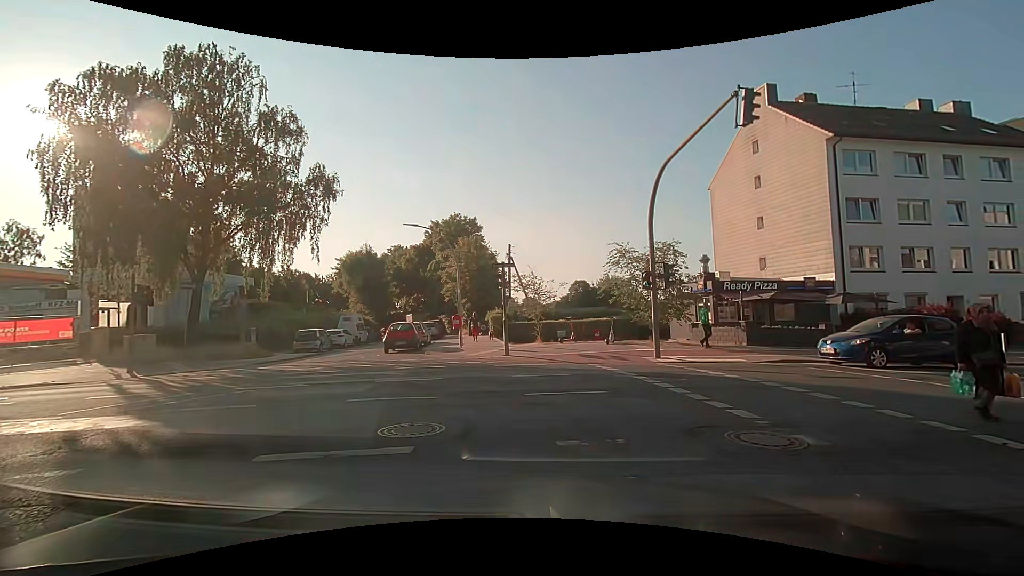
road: tertiary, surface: asphalt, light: Day
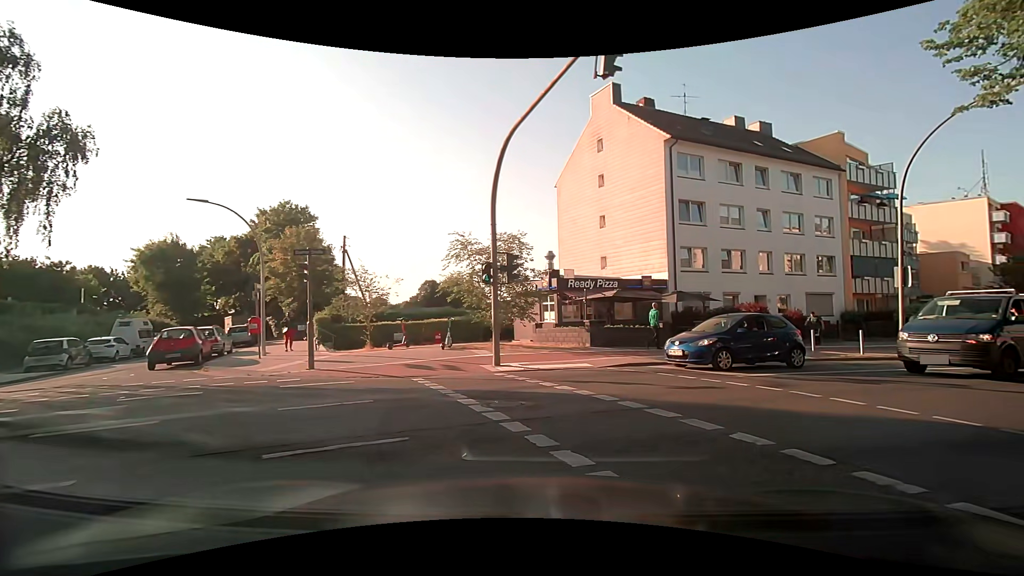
(0.0, +3.4) m; +17°
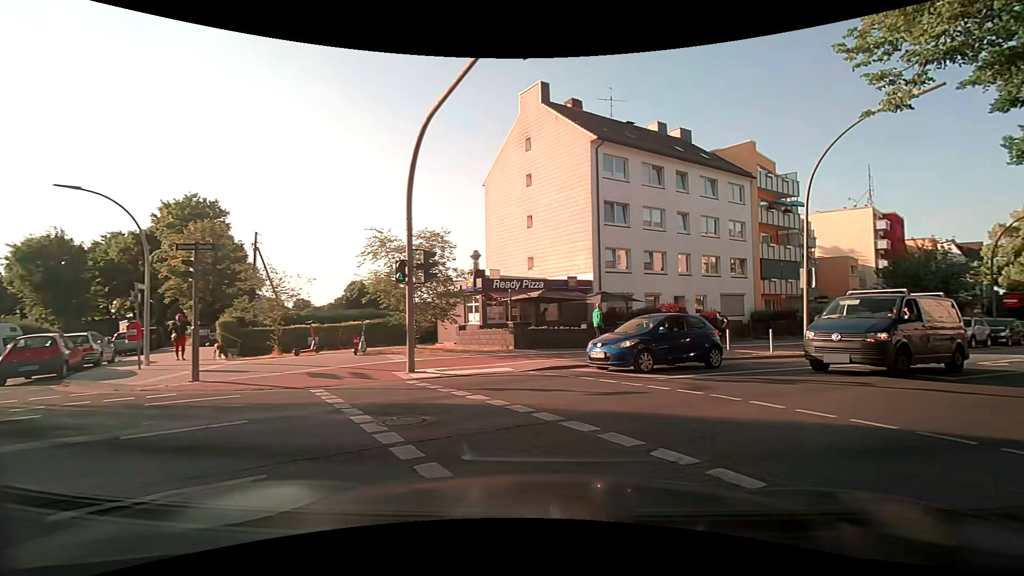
(0.0, +1.0) m; +6°
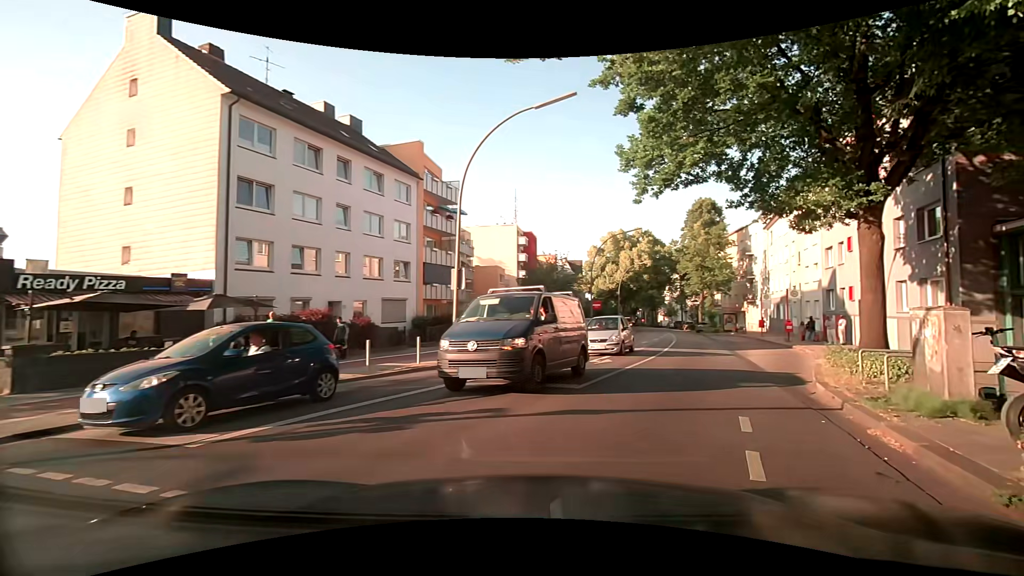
(+1.7, +4.6) m; +35°
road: secondary
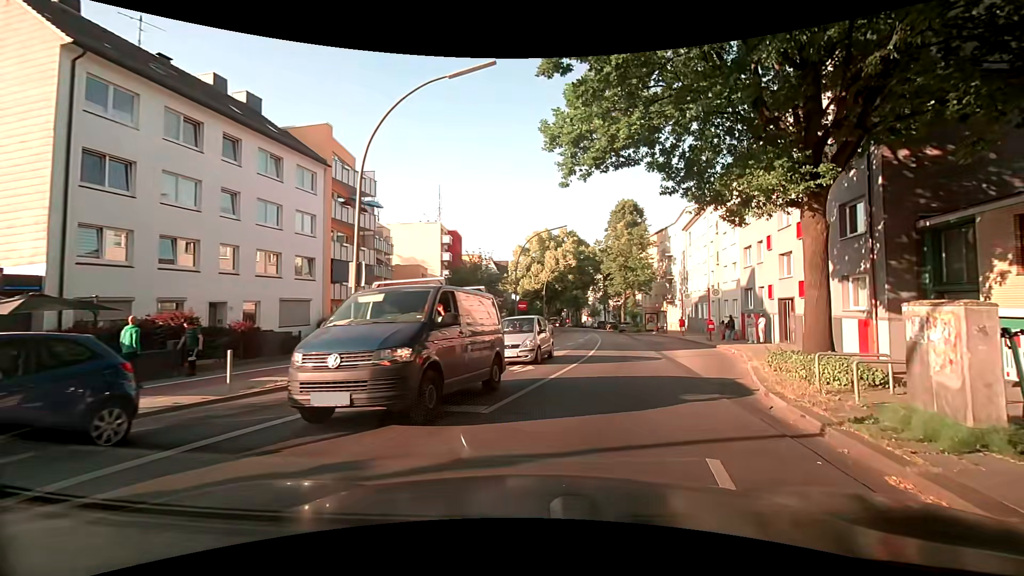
(+0.3, +2.6) m; +10°
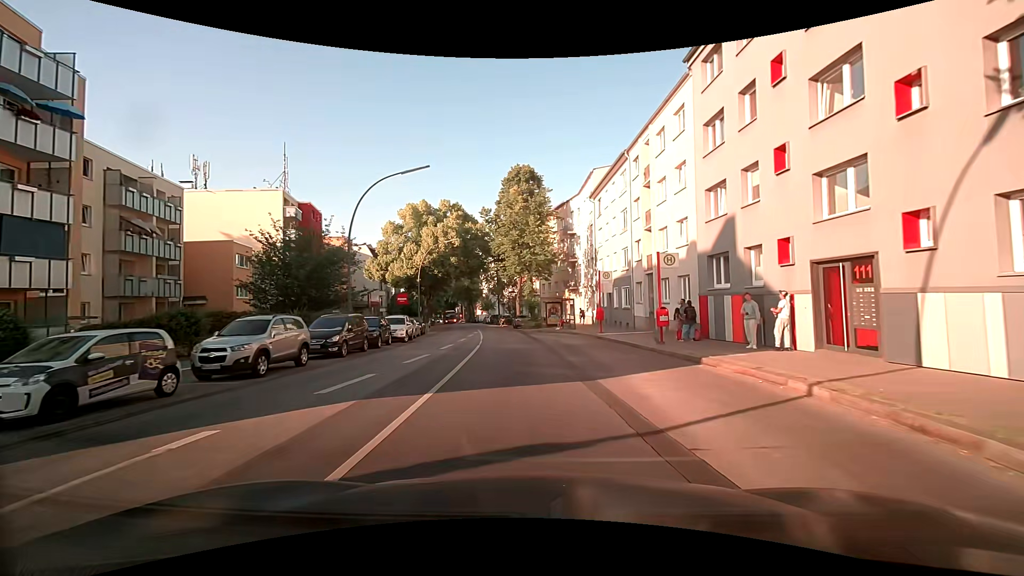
(+2.6, +15.9) m; +11°
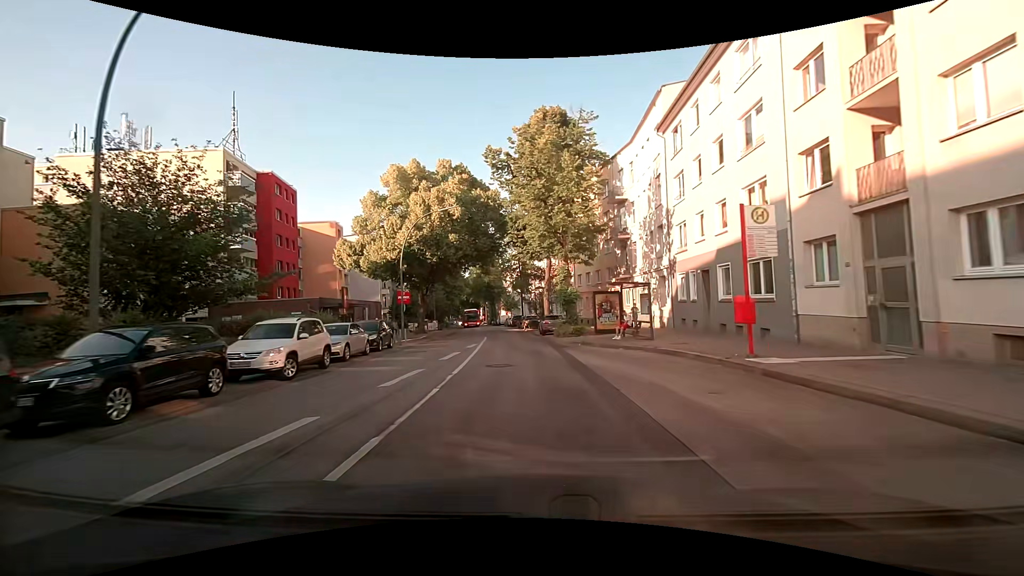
(-0.2, +17.9) m; -3°
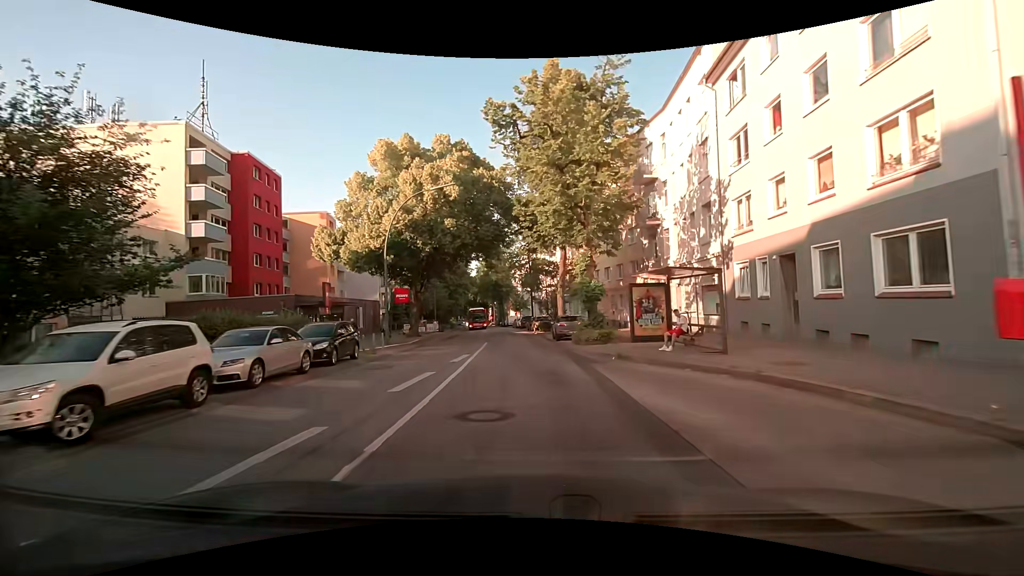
(-0.1, +6.8) m; -1°
(0, +10) (0, +20) (-1, +30) (-1, +40) (-2, +50) (-3, +60) (-4, +70) (-5, +80) (-7, +90) (-8, +100) m
